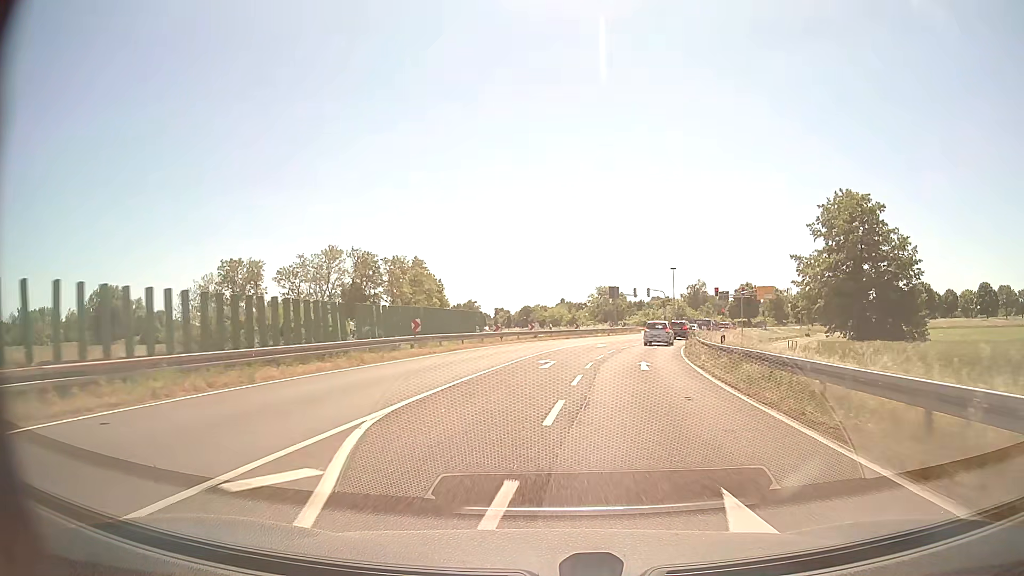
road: primary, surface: asphalt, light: Day
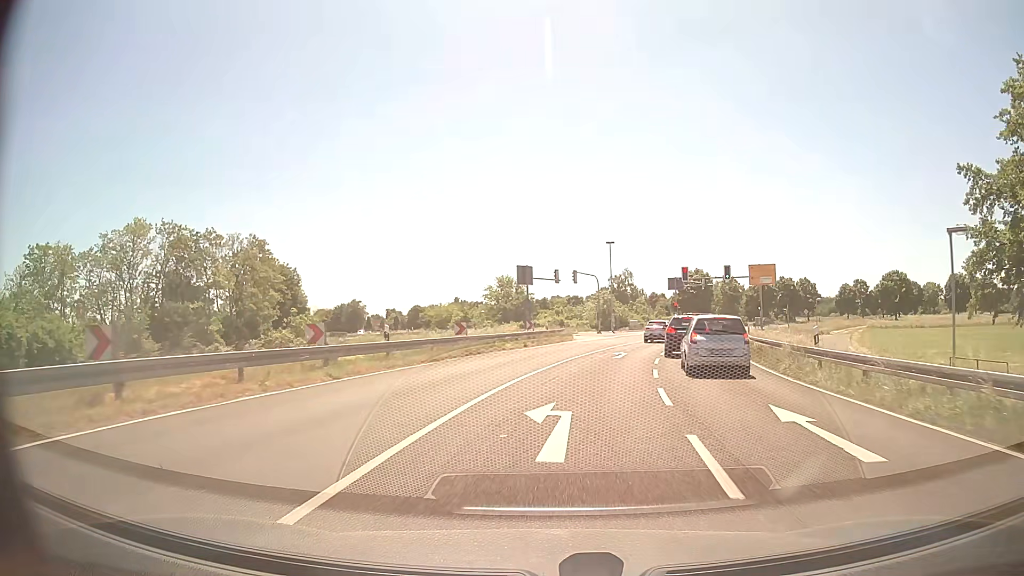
(+2.0, +33.7) m; +9°
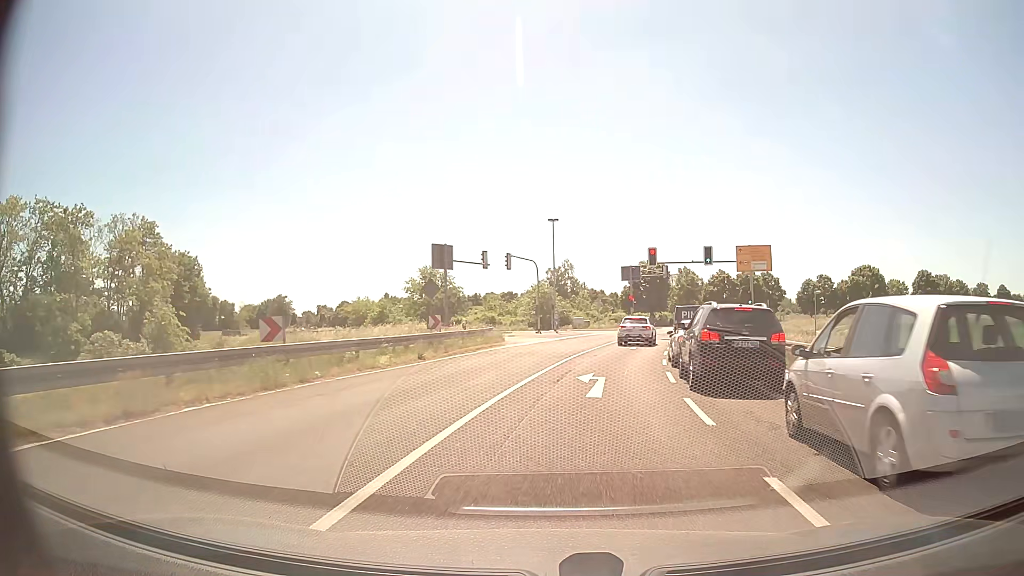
(+0.7, +14.4) m; +6°
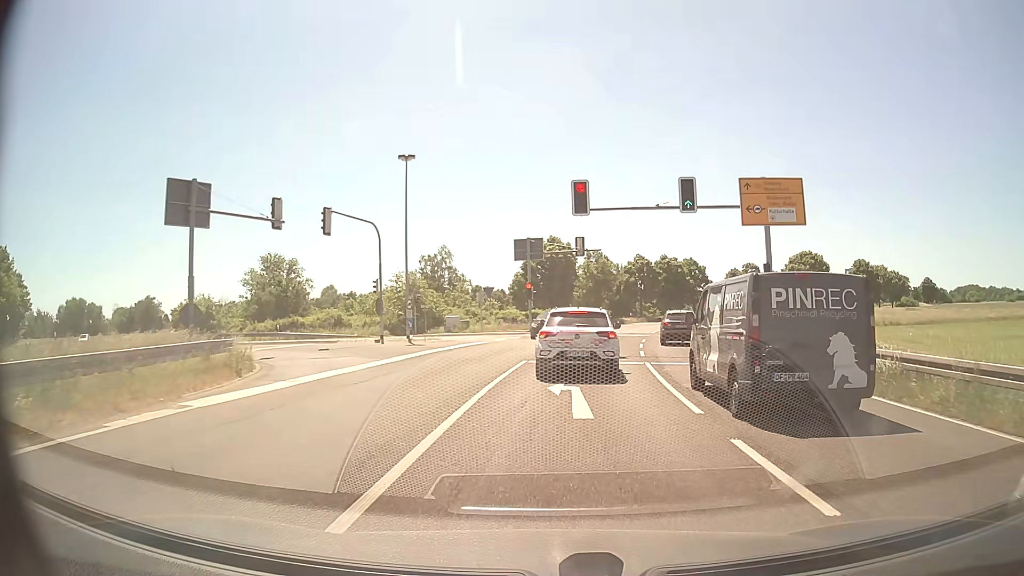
(+1.8, +22.1) m; +10°
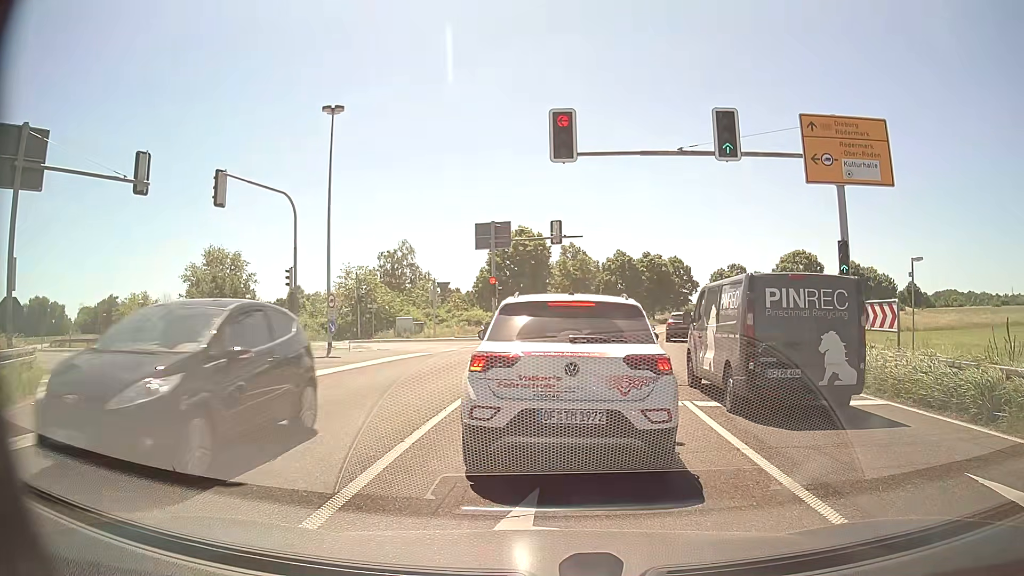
(+0.1, +8.2) m; +2°
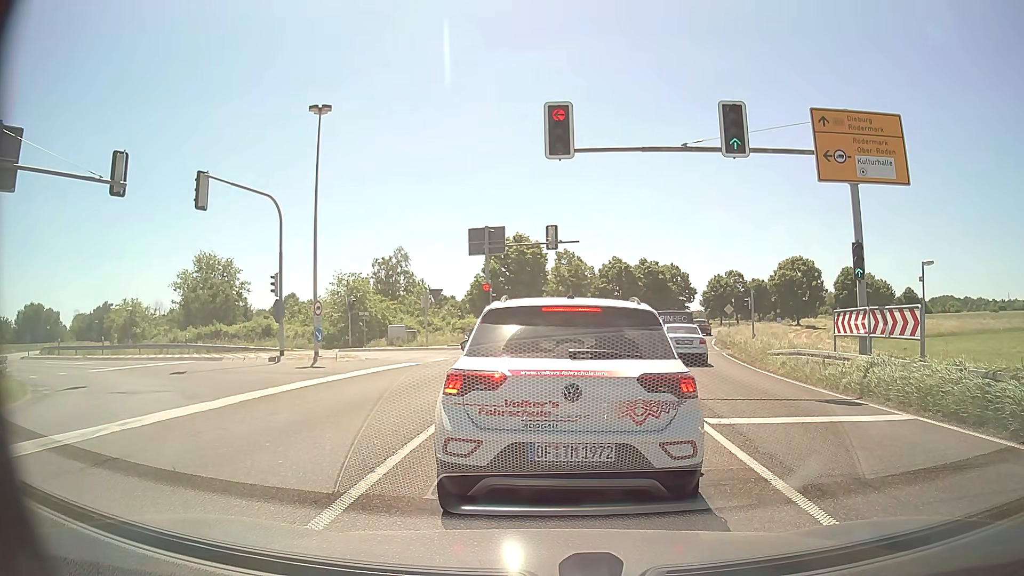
(0.0, +1.0) m; 0°
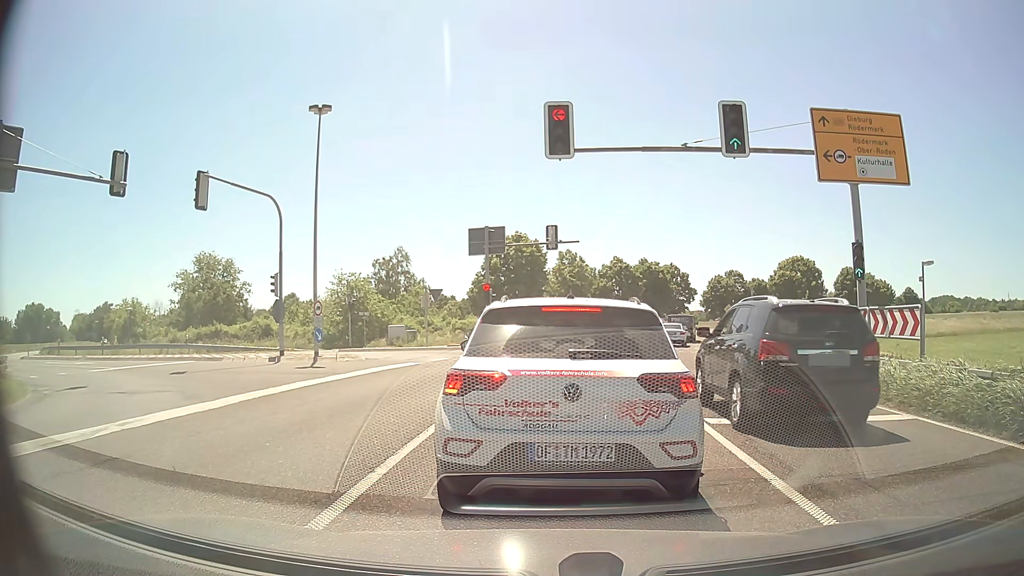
(0.0, 0.0) m; 0°
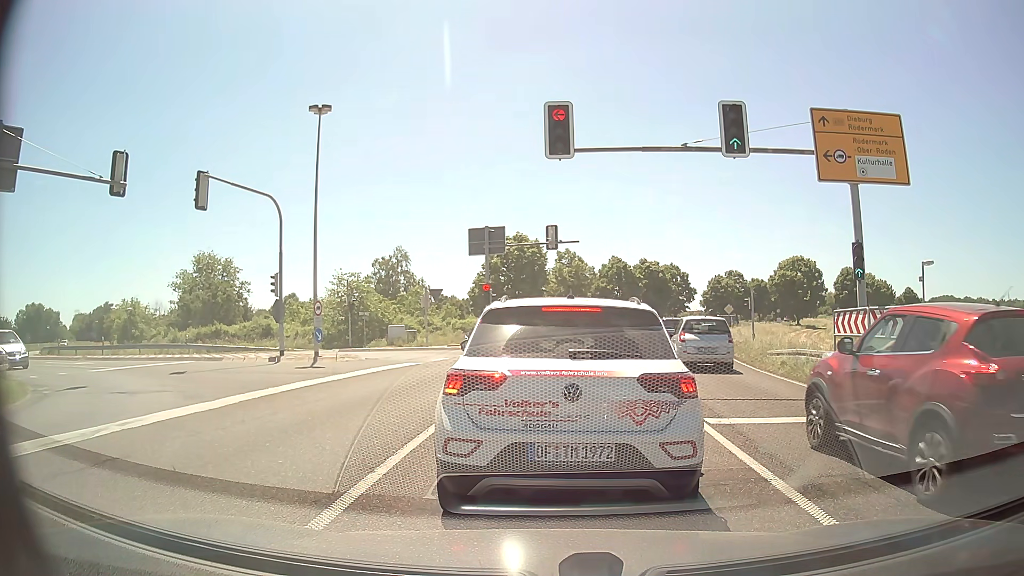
(0.0, 0.0) m; 0°
(0, +10) (0, +20) (-5, +29) (-14, +33) (-23, +35) (-33, +38) (-42, +43) (-49, +50) (-56, +57) (-62, +65) m
